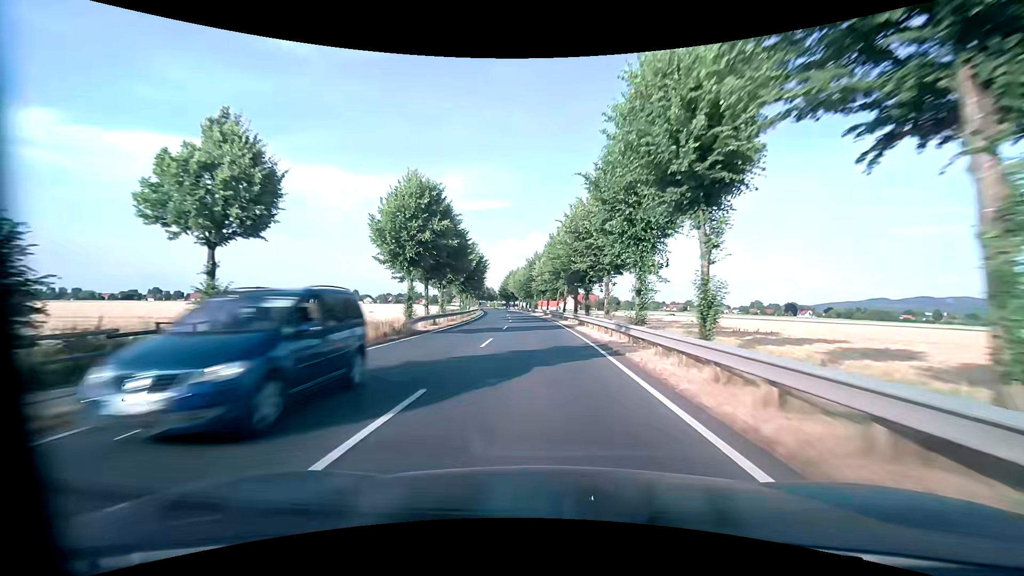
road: primary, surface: asphalt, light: Day
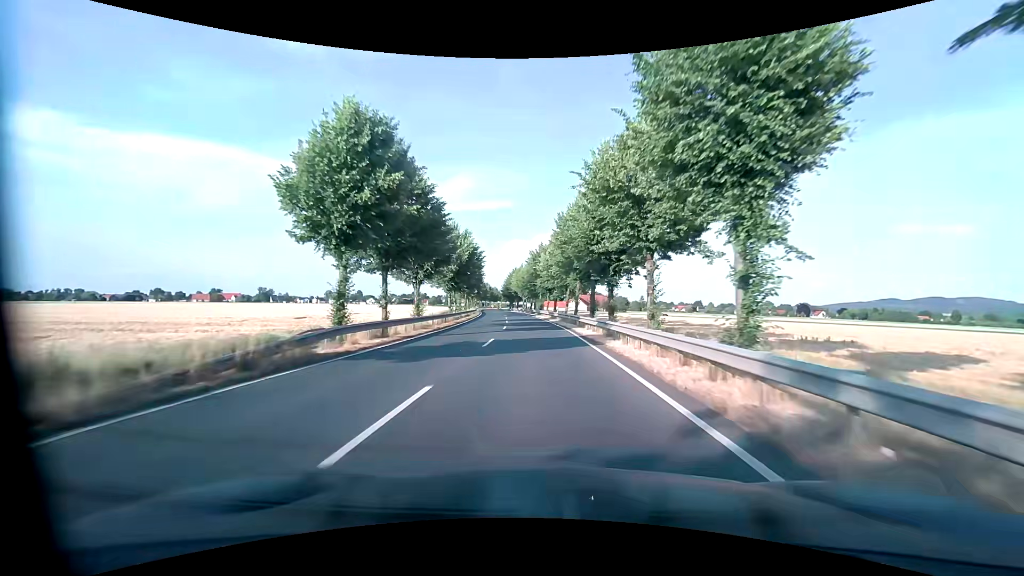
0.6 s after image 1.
(0.0, +11.5) m; 0°
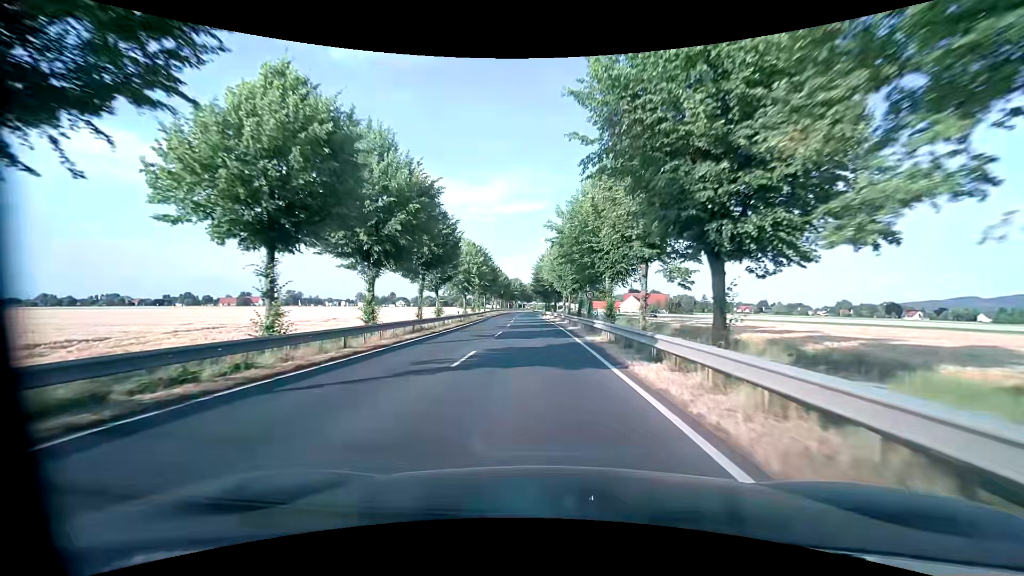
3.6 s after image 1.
(-1.9, +52.3) m; -5°
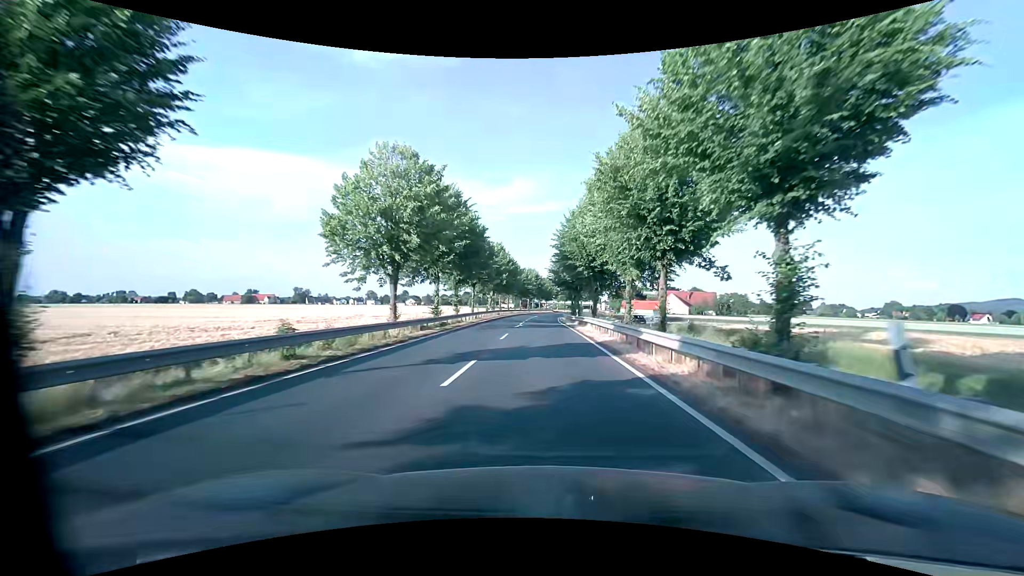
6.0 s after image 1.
(-0.9, +38.6) m; -2°
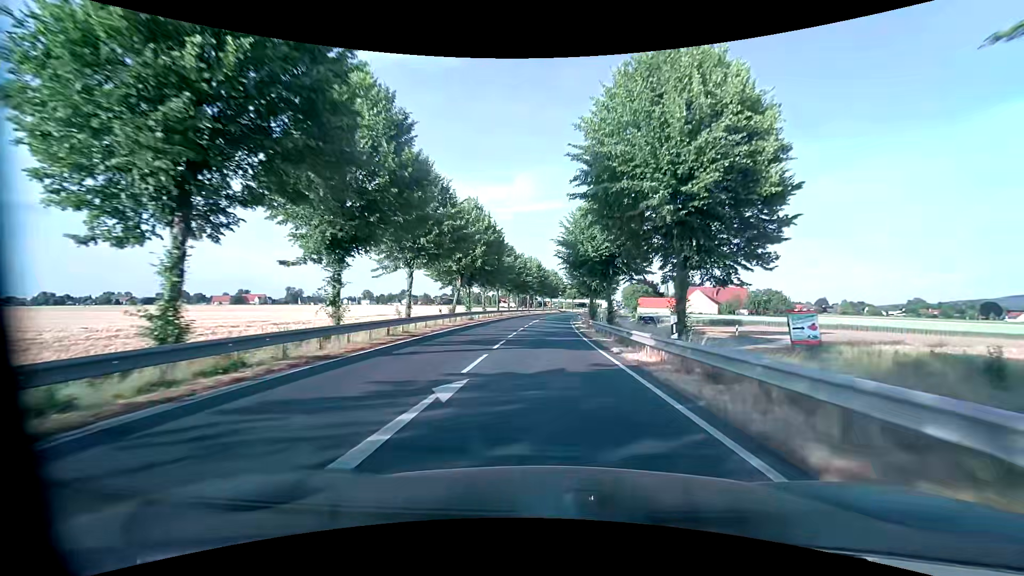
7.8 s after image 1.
(-0.2, +28.7) m; 0°
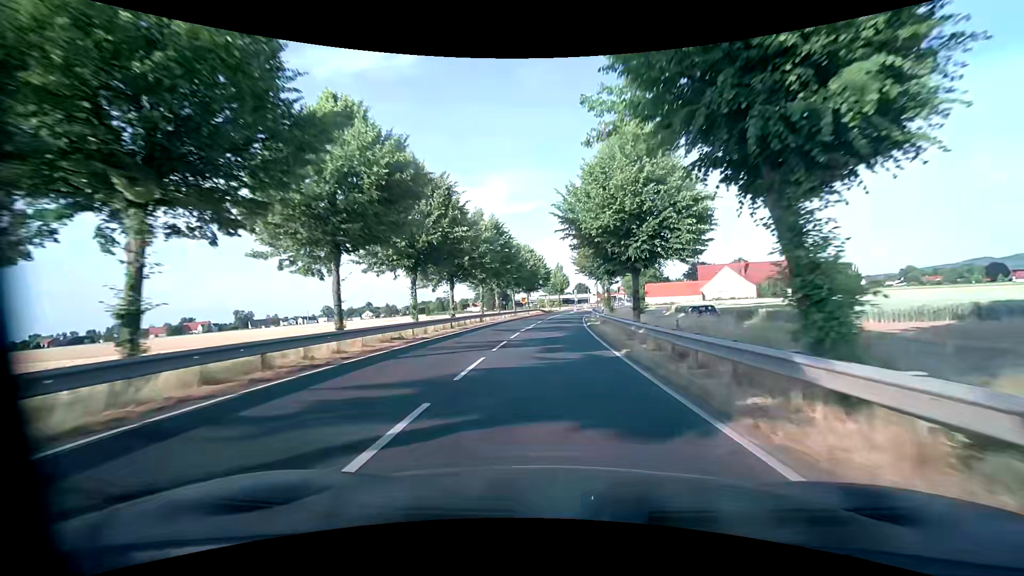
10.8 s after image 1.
(+0.6, +49.2) m; +3°
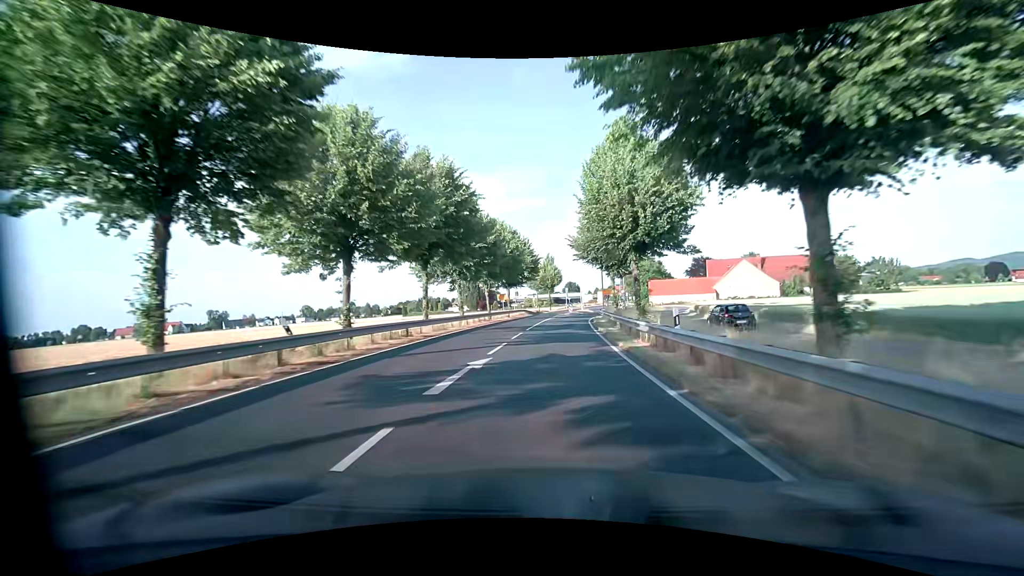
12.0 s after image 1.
(0.0, +19.1) m; +1°
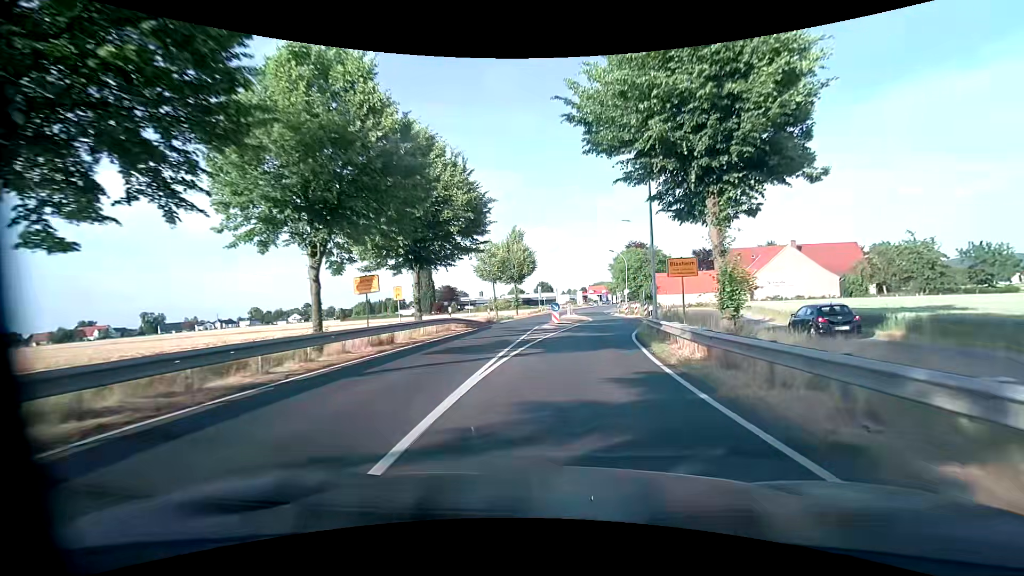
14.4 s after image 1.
(+0.5, +33.0) m; +3°
(0, +10) (+2, +20) (+4, +30) (+5, +40) (+6, +50) (+6, +60) (+7, +69) (+8, +79) (+9, +89) (+11, +99) m
